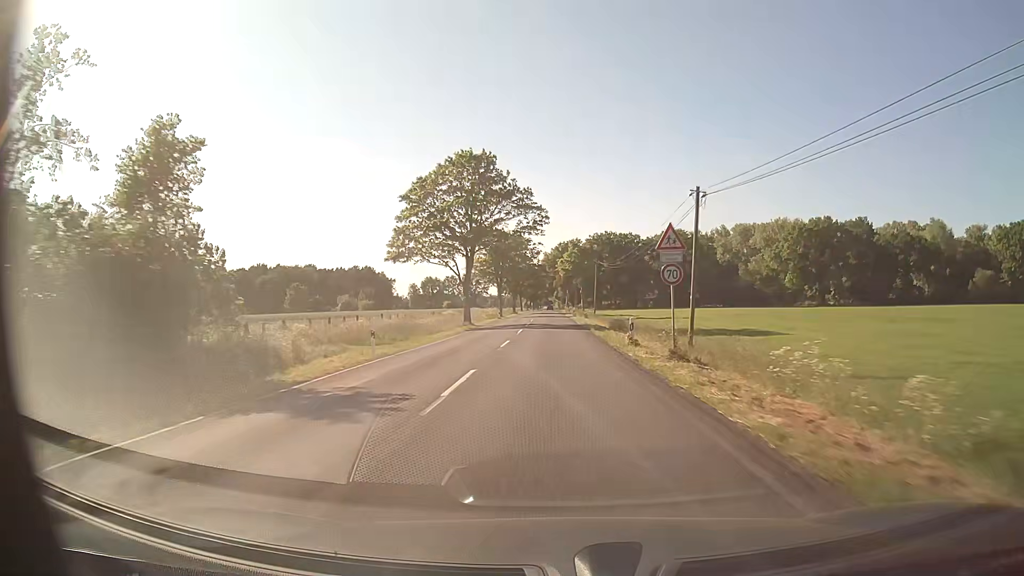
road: secondary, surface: asphalt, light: Day
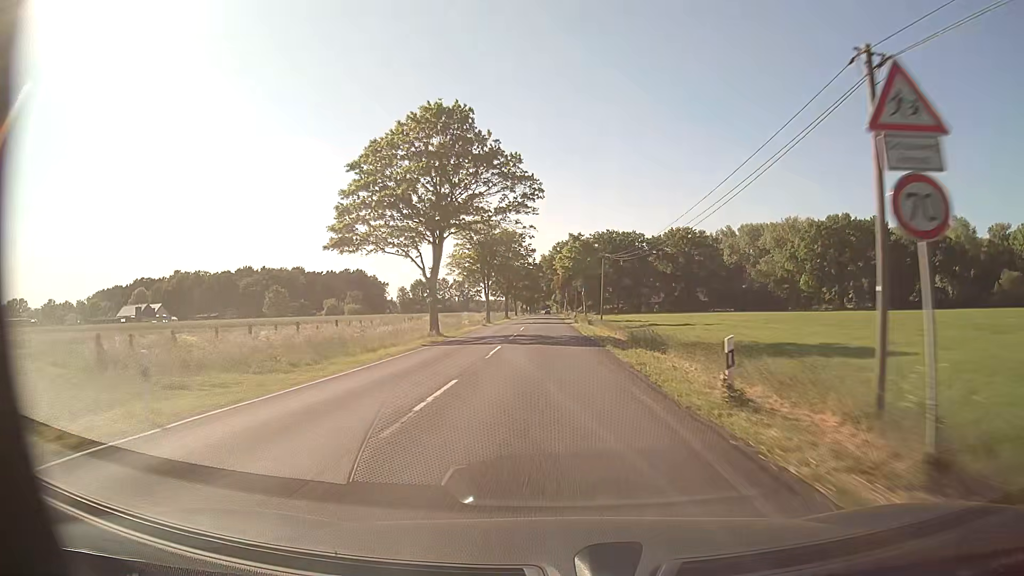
(0.0, +13.2) m; 0°
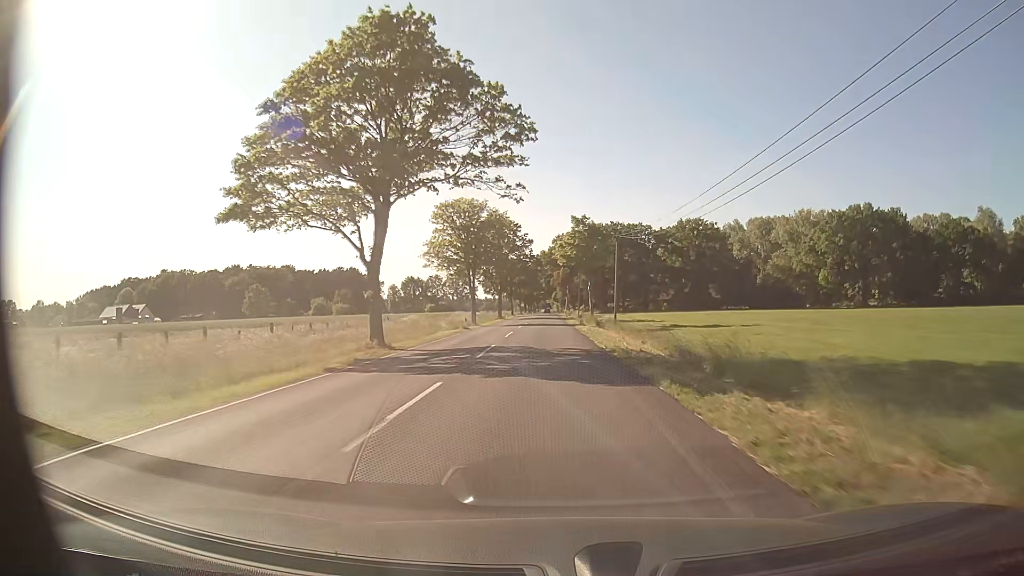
(0.0, +12.7) m; 0°
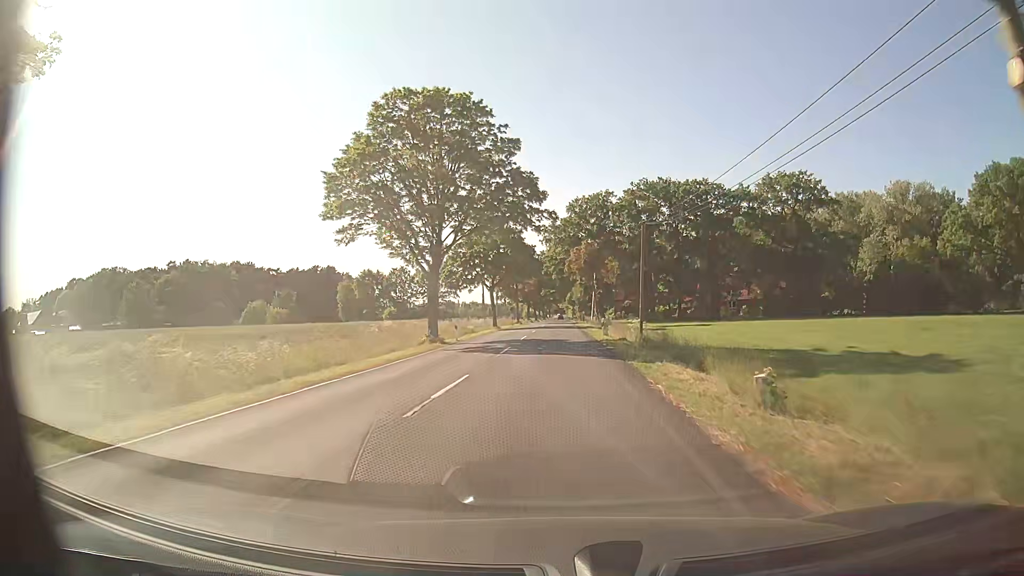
(-0.9, +57.4) m; -1°
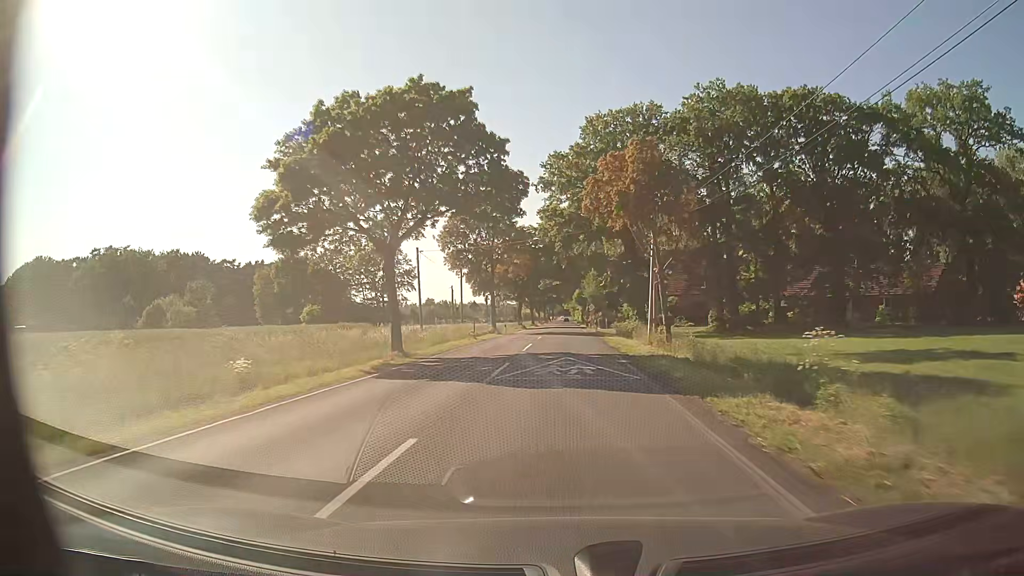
(-0.1, +43.9) m; 0°
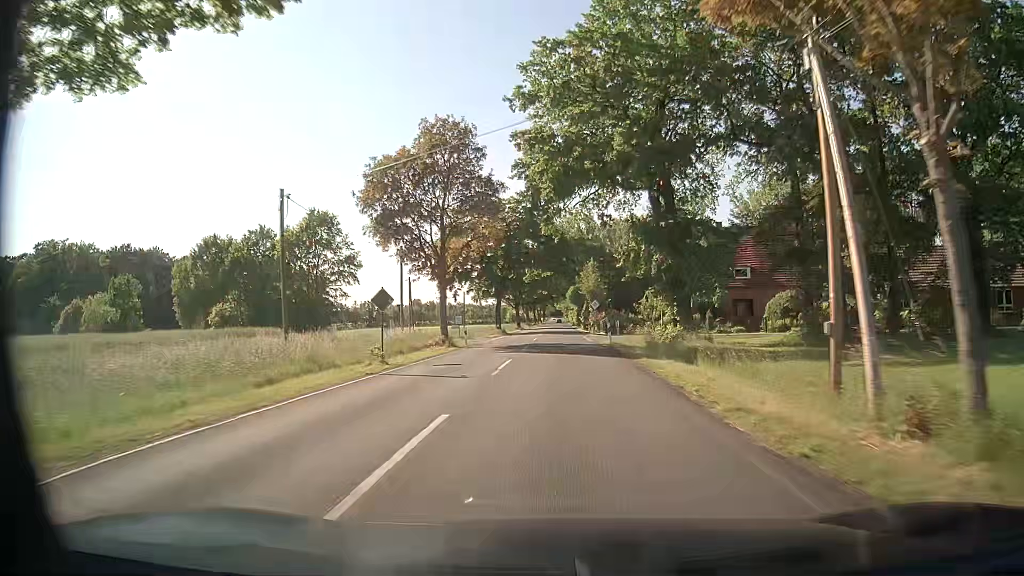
(+0.1, +22.3) m; +1°
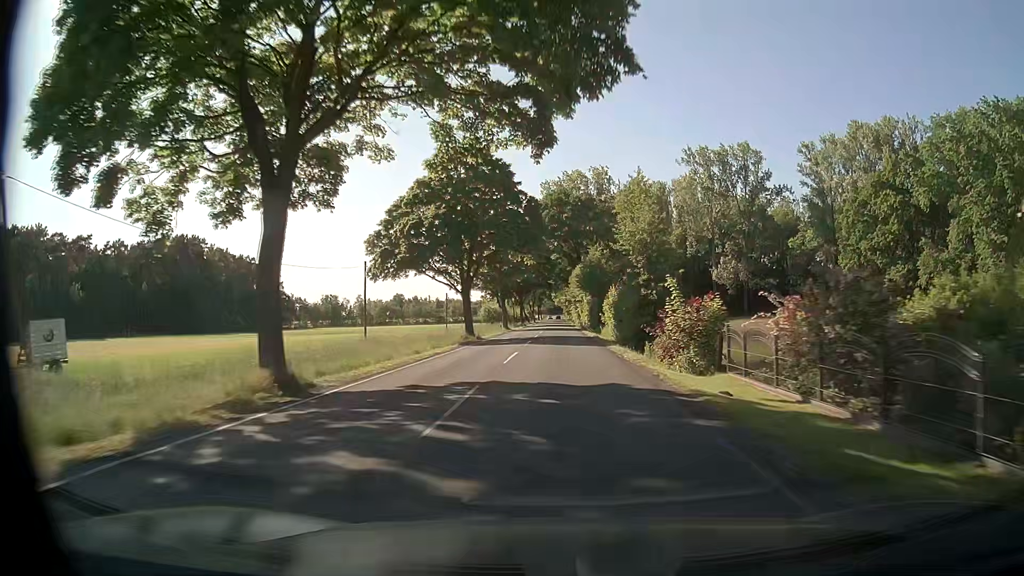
(+0.2, +56.2) m; 0°
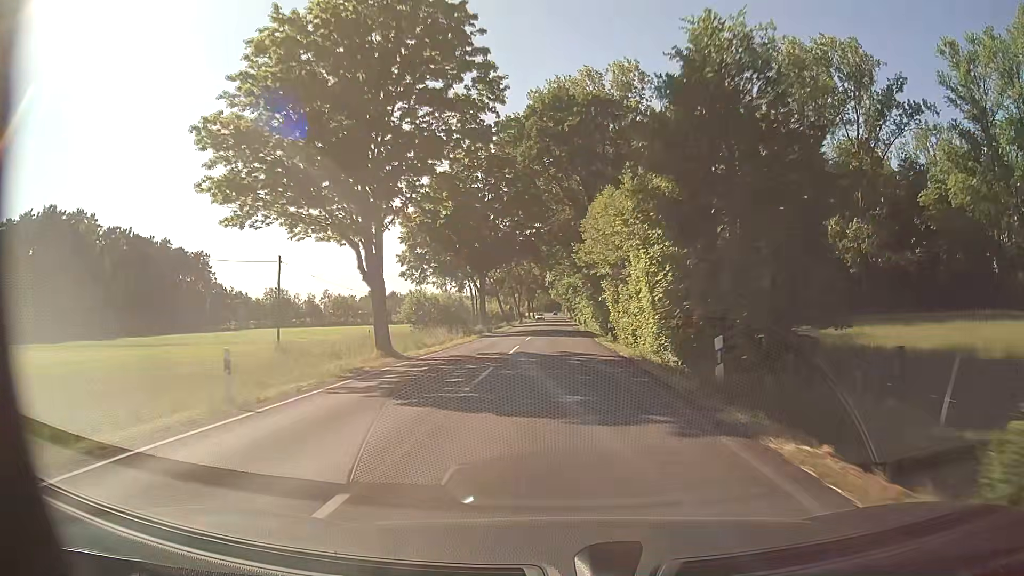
(-0.1, +56.5) m; 0°
(0, +10) (0, +20) (0, +30) (0, +40) (0, +50) (0, +60) (0, +70) (0, +80) (0, +90) (0, +100) m
